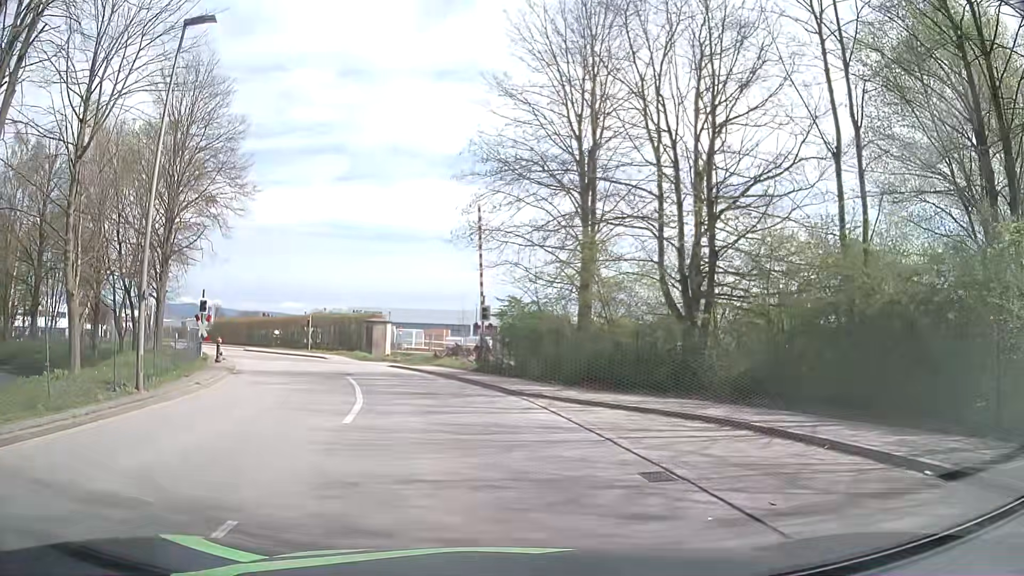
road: tertiary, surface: asphalt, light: Day
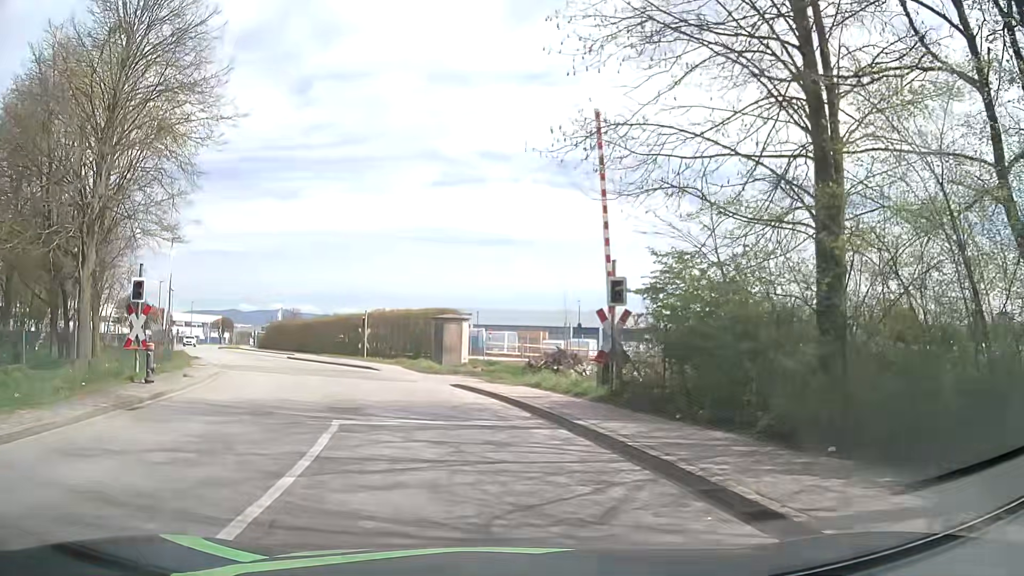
(-0.8, +12.7) m; -7°
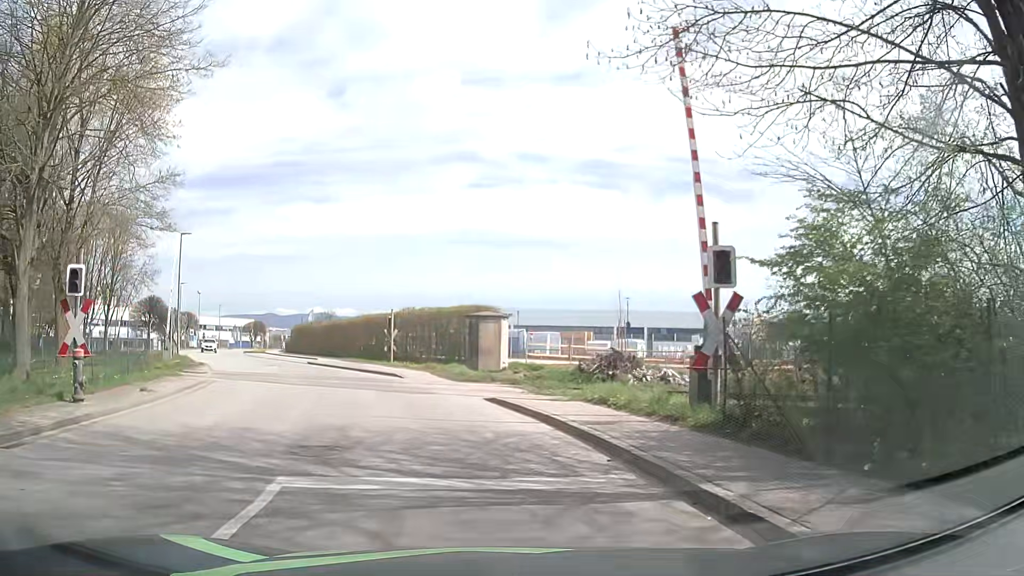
(-0.2, +4.9) m; -5°
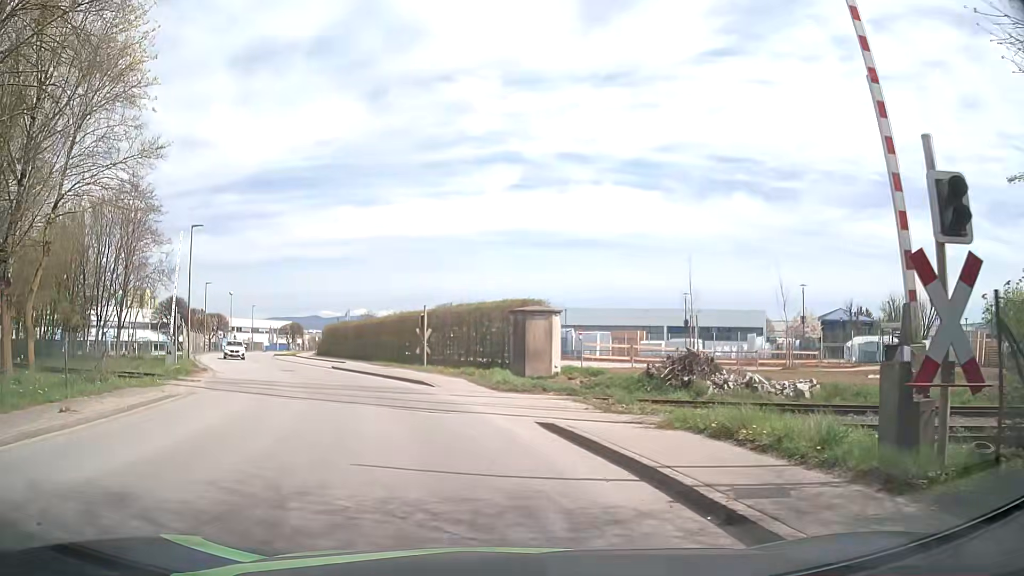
(0.0, +5.0) m; -4°
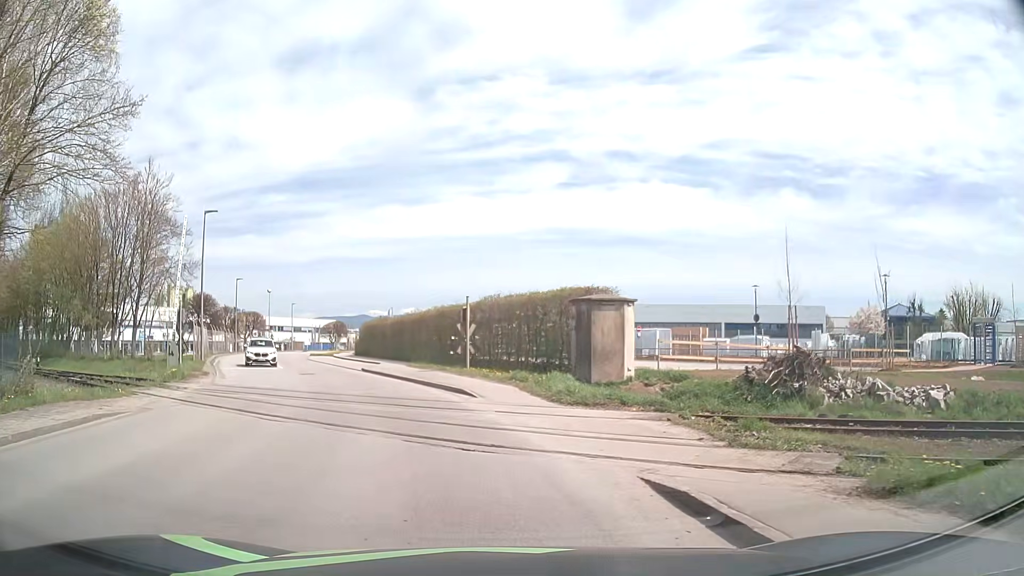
(0.0, +5.2) m; -3°
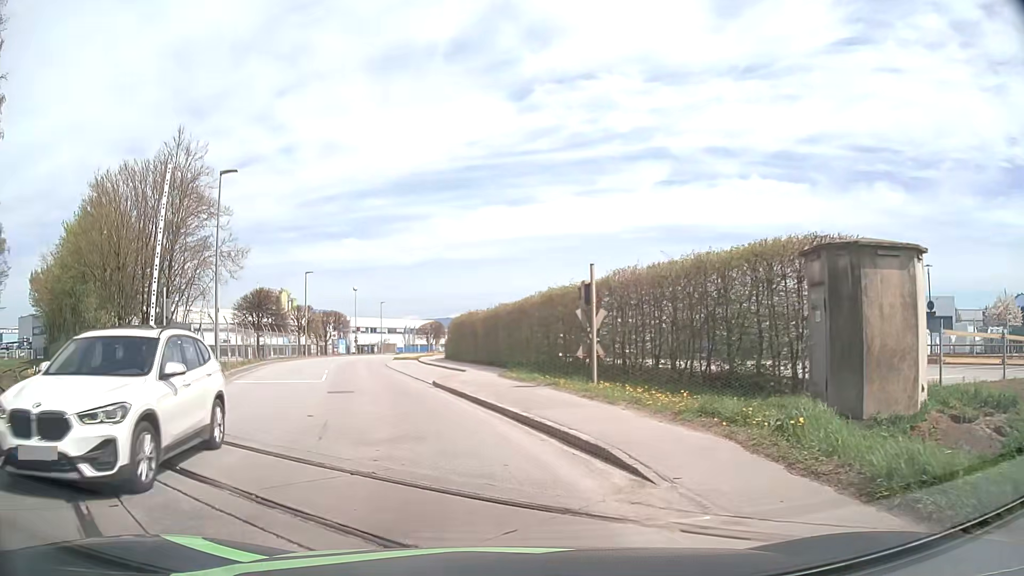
(-0.8, +10.9) m; -9°
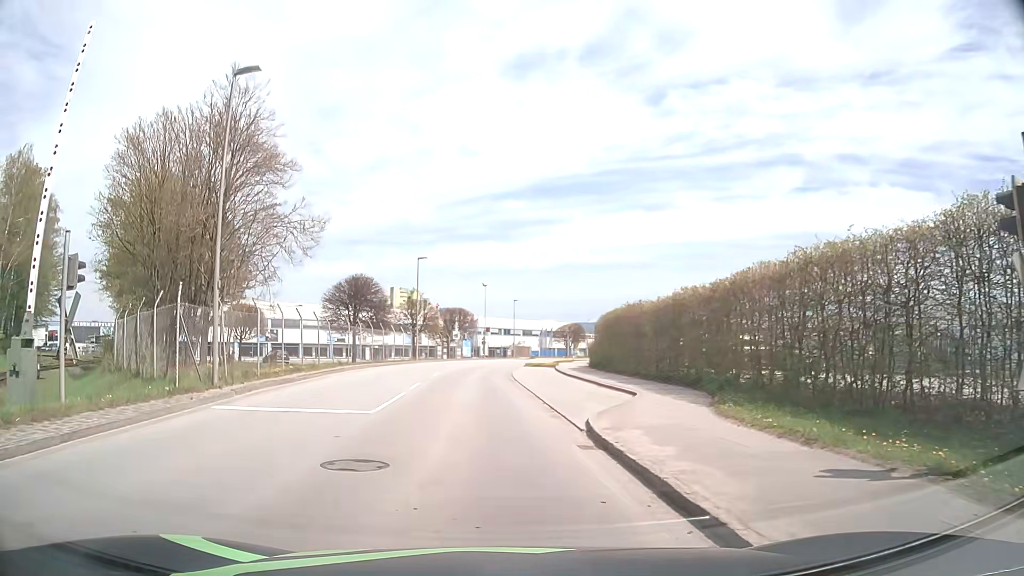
(-1.2, +12.1) m; -11°
